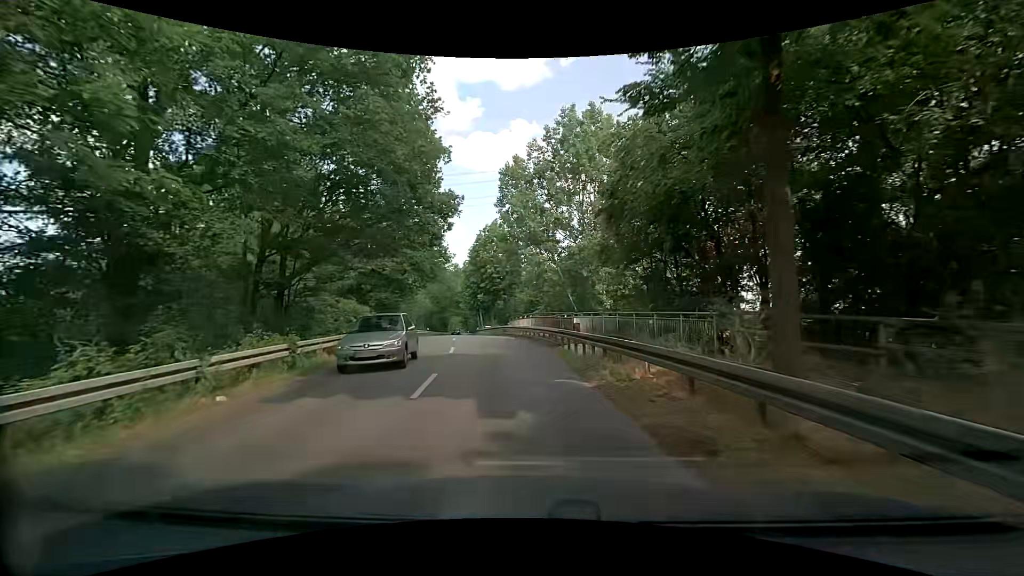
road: tertiary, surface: asphalt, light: Day
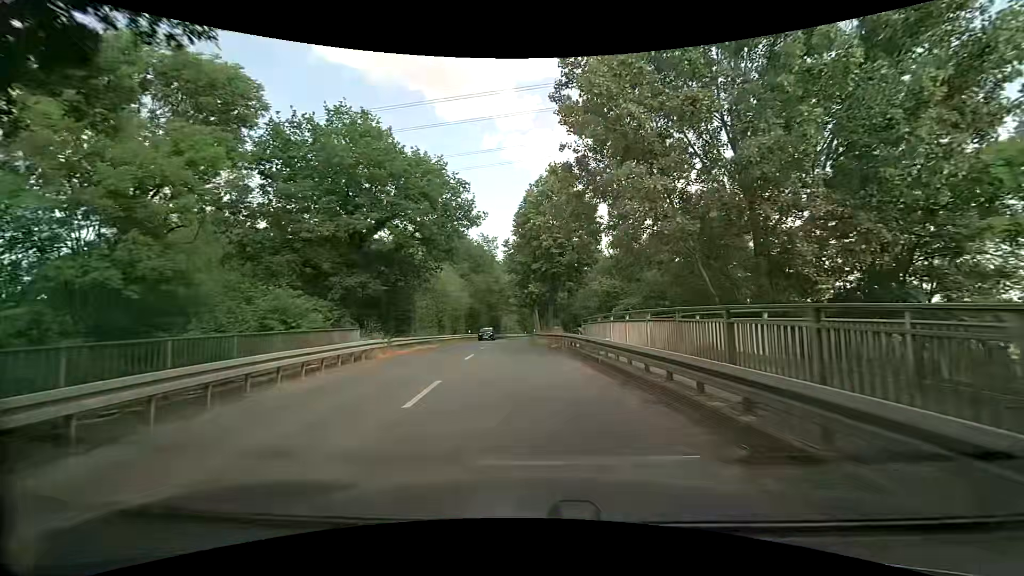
(-1.0, +18.8) m; -7°
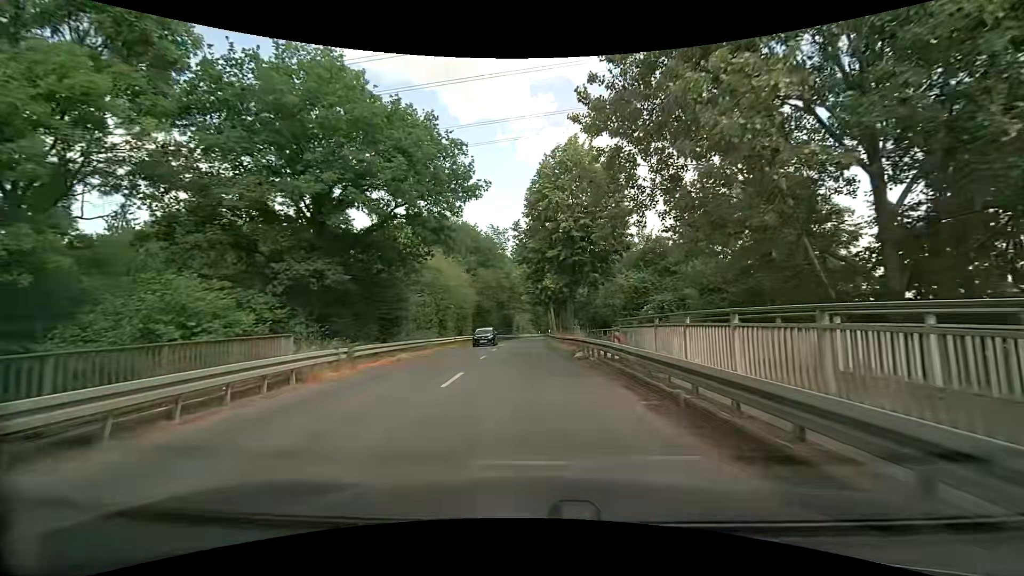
(-0.1, +6.4) m; -2°
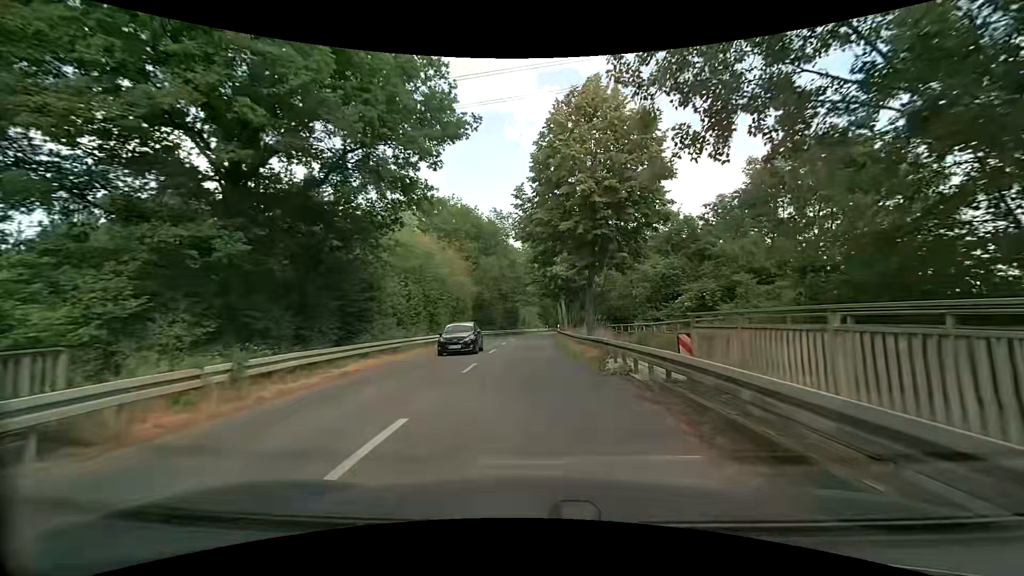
(0.0, +6.4) m; -1°
(0, +10) (0, +20) (0, +30) (0, +40) (0, +50) (+1, +60) (+2, +70) (+3, +80) (+5, +90) (+7, +99) m
